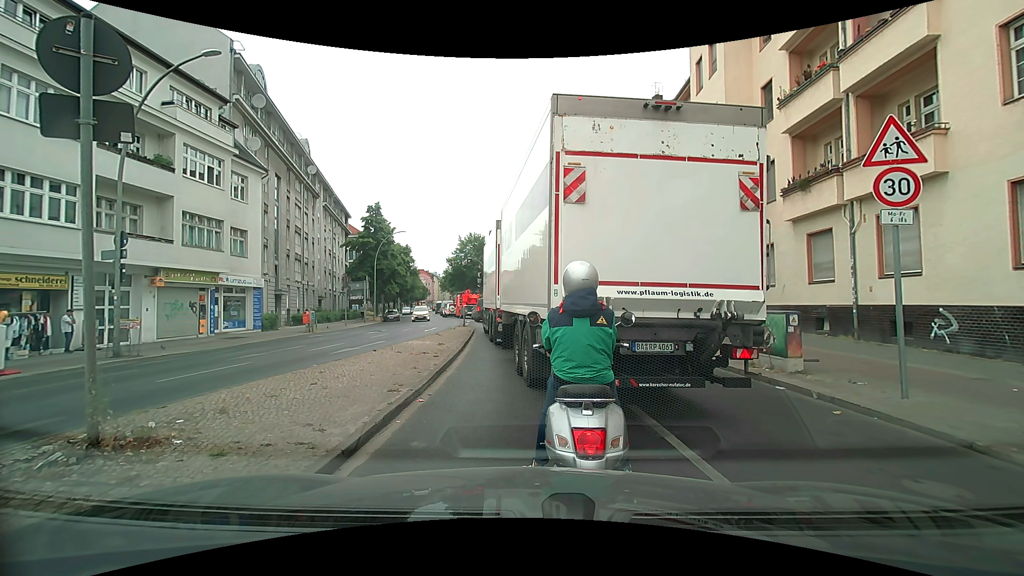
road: secondary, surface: asphalt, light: Day
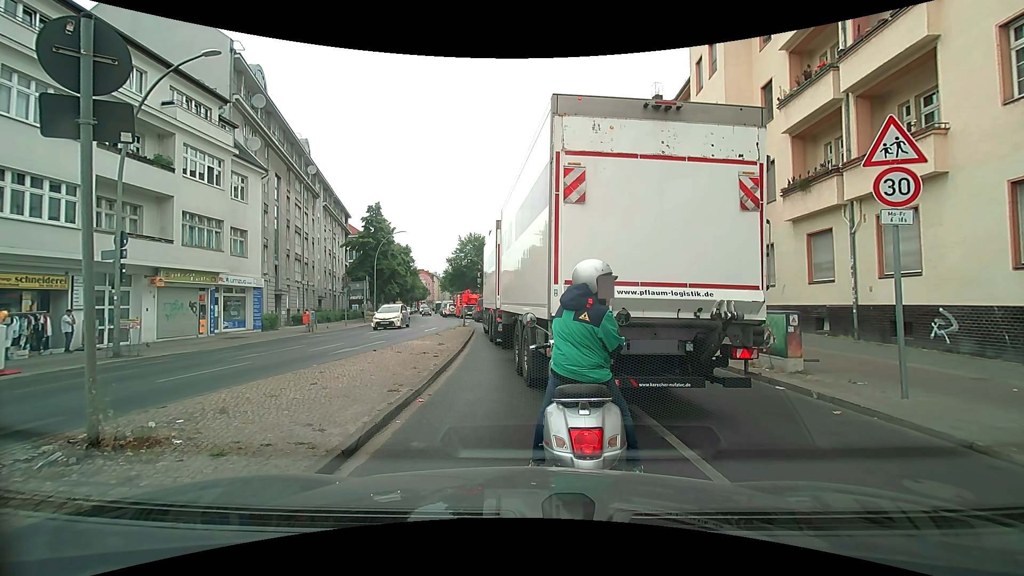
(0.0, 0.0) m; 0°
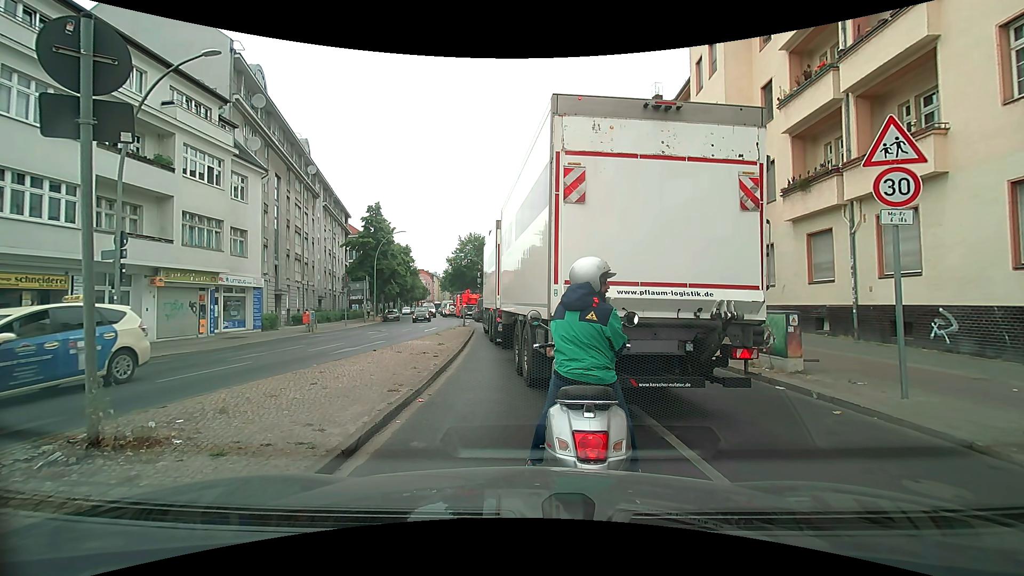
(0.0, 0.0) m; 0°
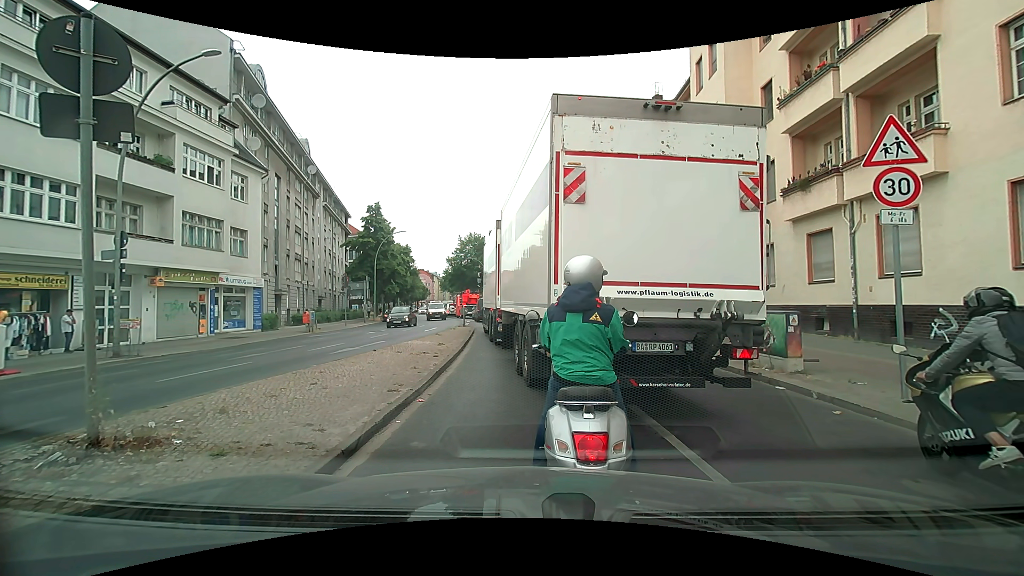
(0.0, 0.0) m; 0°
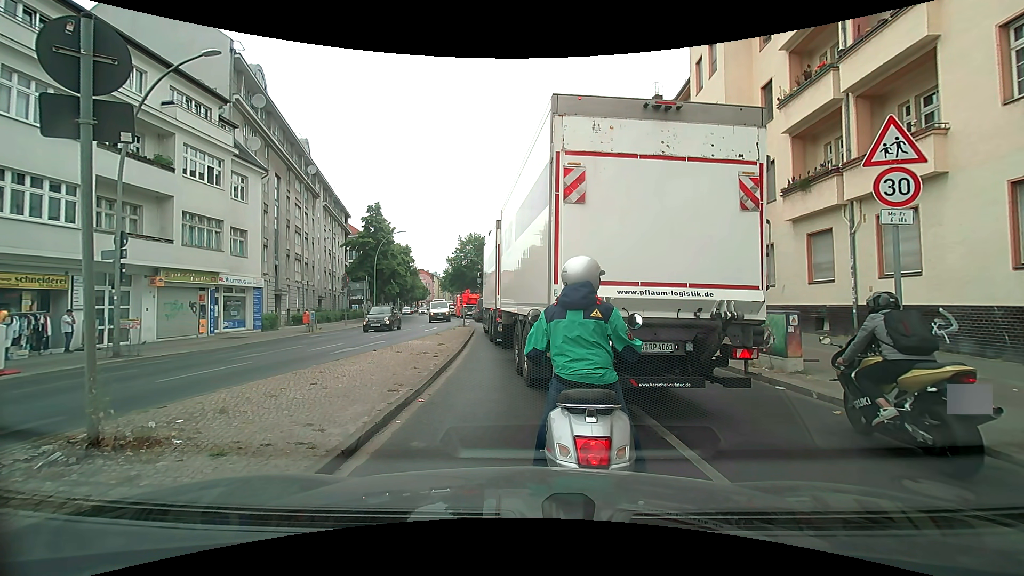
(0.0, 0.0) m; 0°
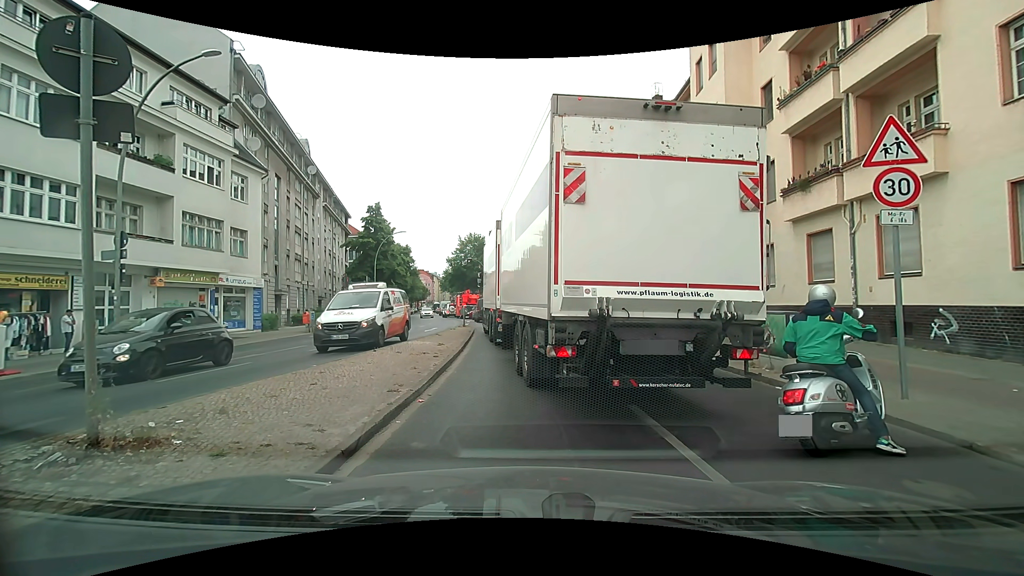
(0.0, 0.0) m; 0°
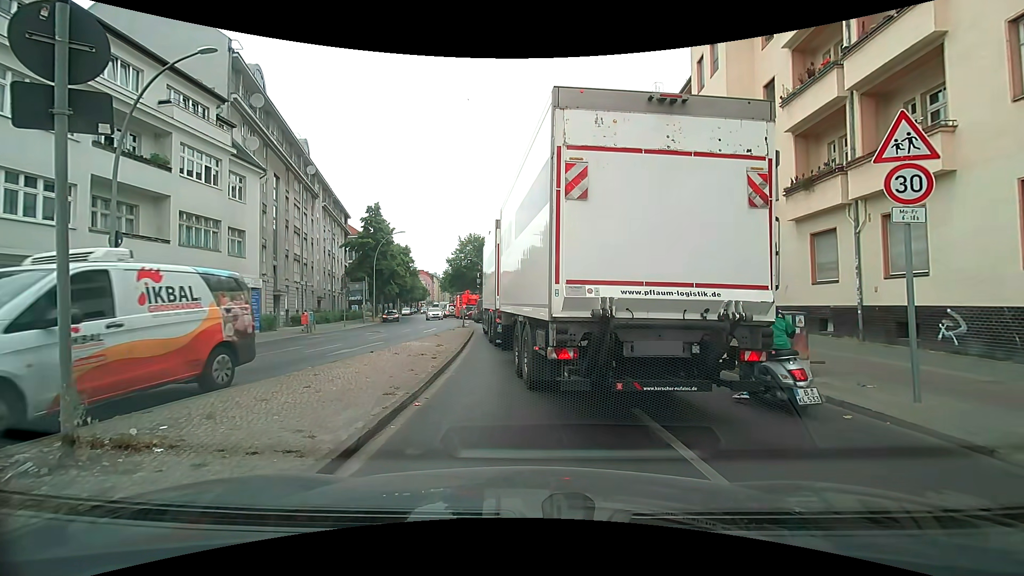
(0.0, +0.2) m; 0°
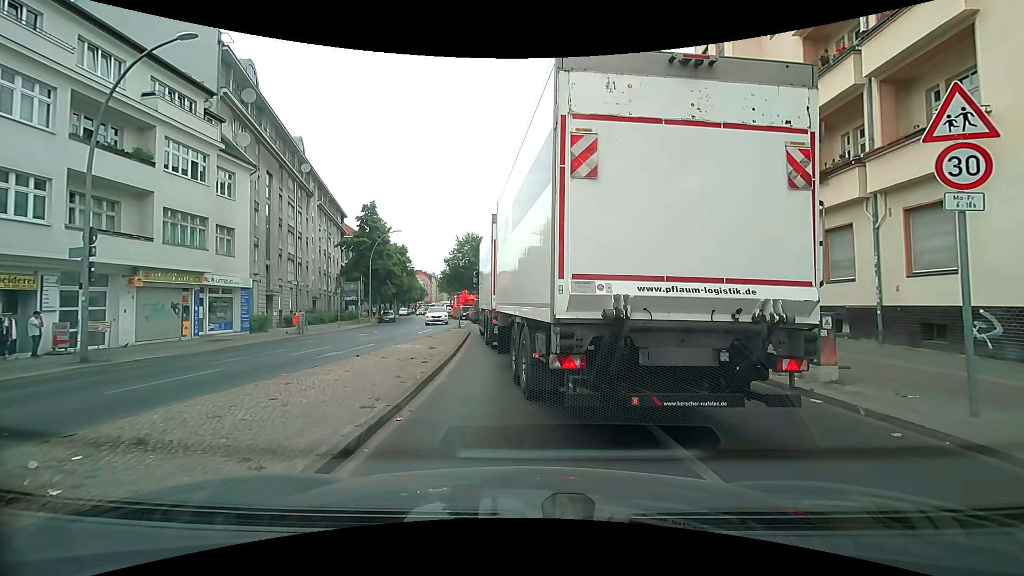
(0.0, +0.9) m; 0°
